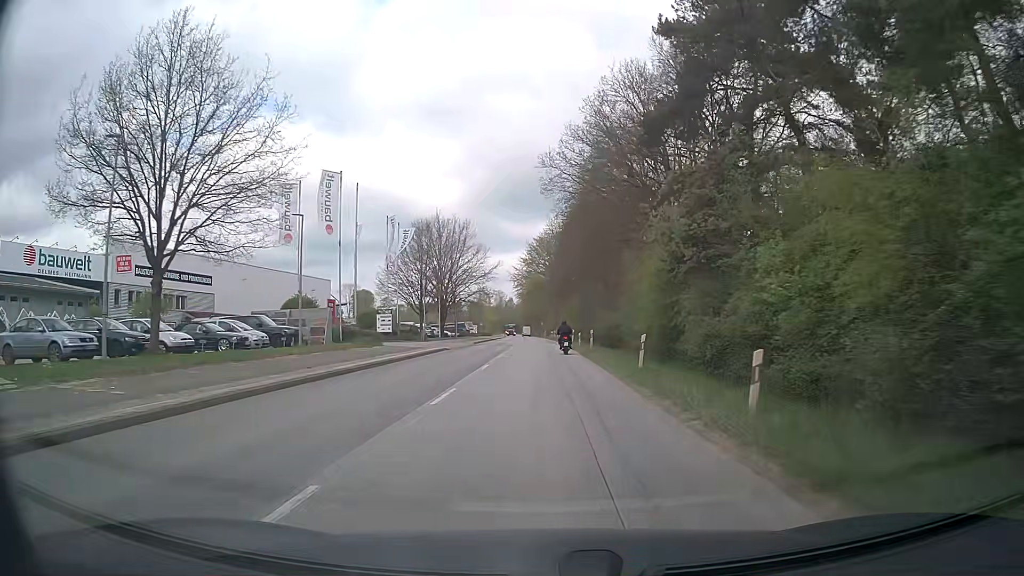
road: secondary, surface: asphalt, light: Day
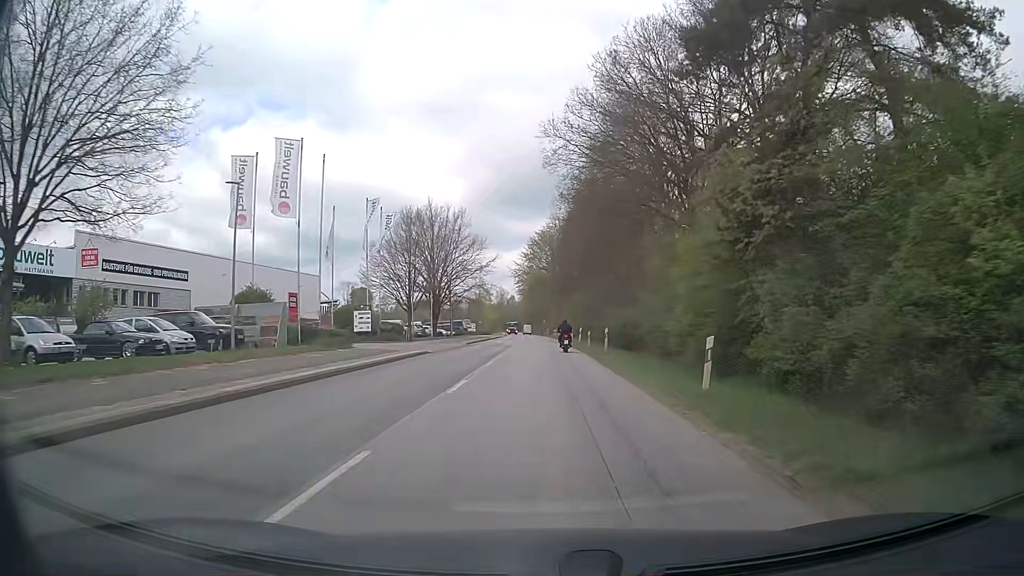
(-0.1, +7.5) m; 0°
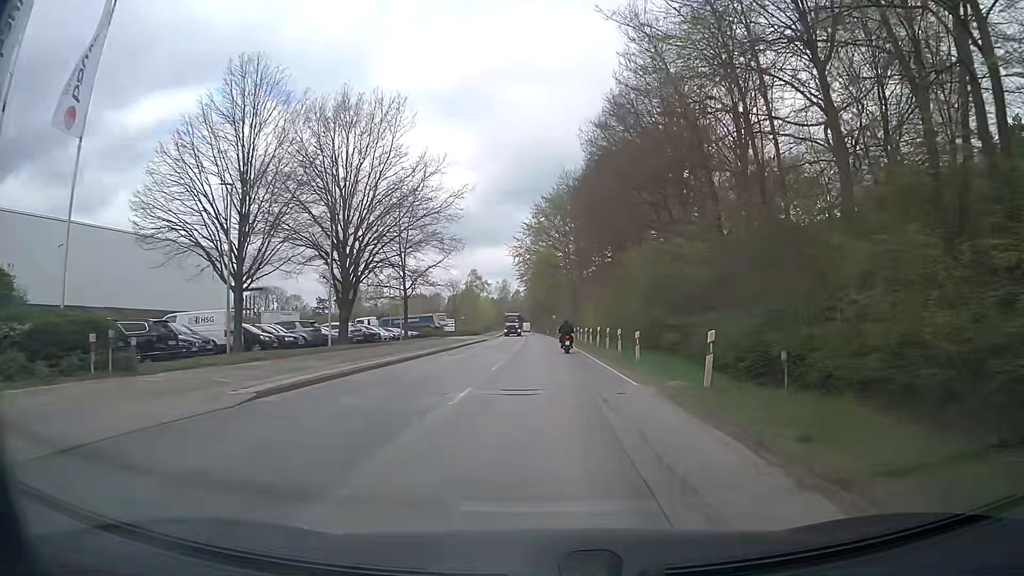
(-0.4, +37.9) m; -1°
(0, +10) (0, +20) (0, +30) (0, +40) (0, +50) (0, +60) (0, +70) (0, +80) (0, +90) (0, +100) m
